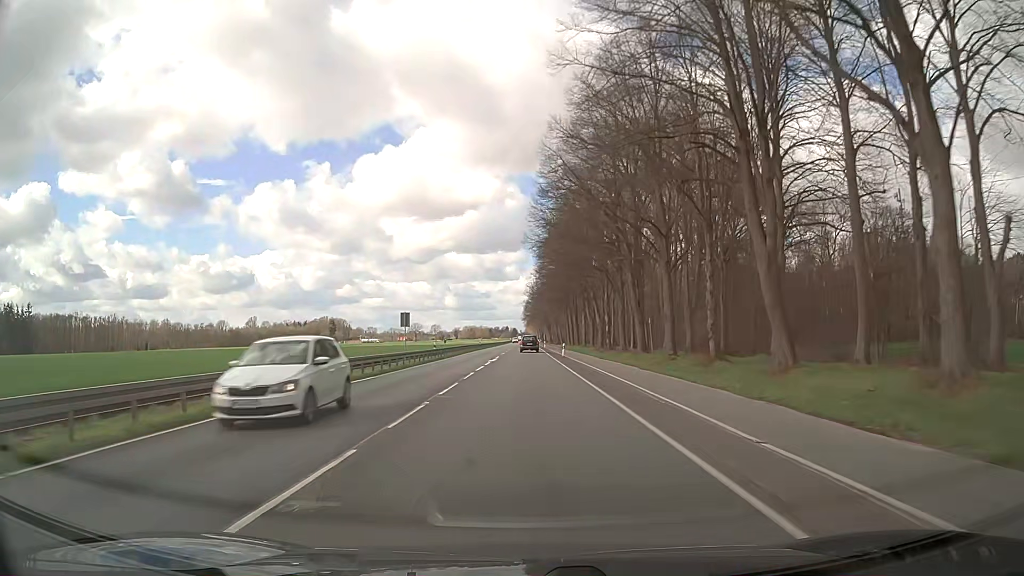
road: primary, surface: asphalt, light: Day
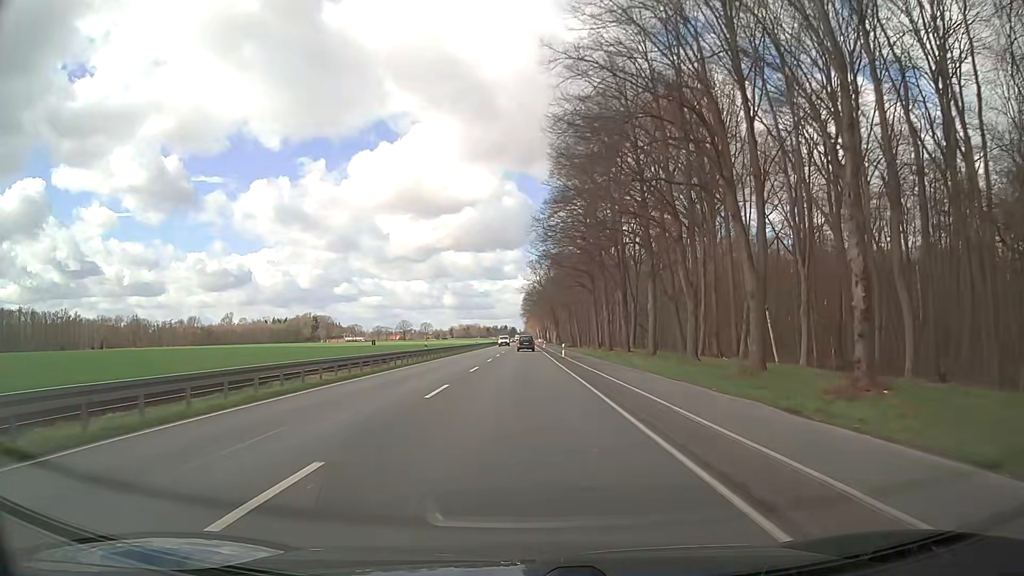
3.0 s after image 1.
(0.0, +55.6) m; 0°
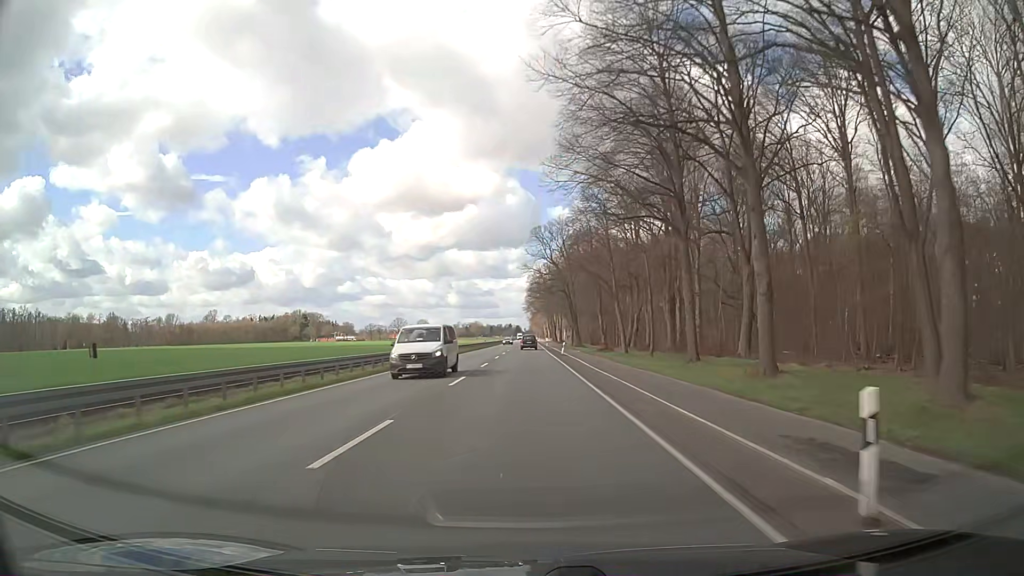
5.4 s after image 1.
(-0.1, +44.5) m; -1°
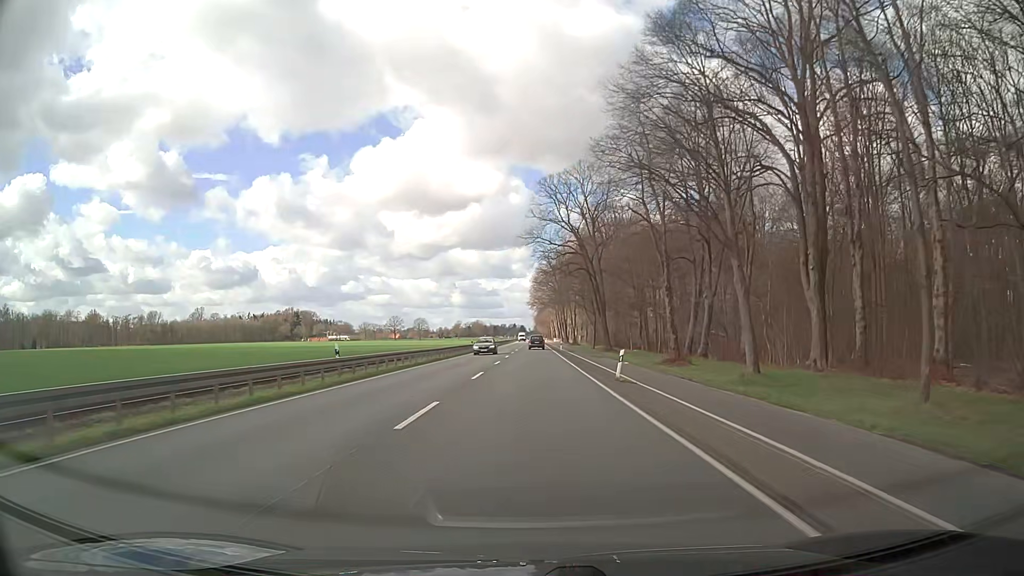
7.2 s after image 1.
(-0.1, +33.4) m; 0°
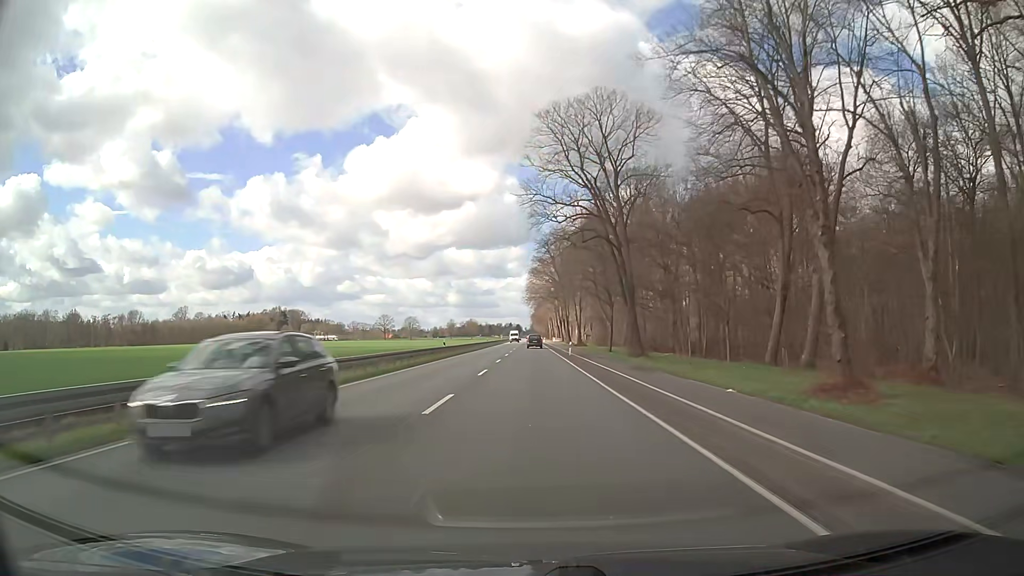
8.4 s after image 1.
(0.0, +22.3) m; 0°
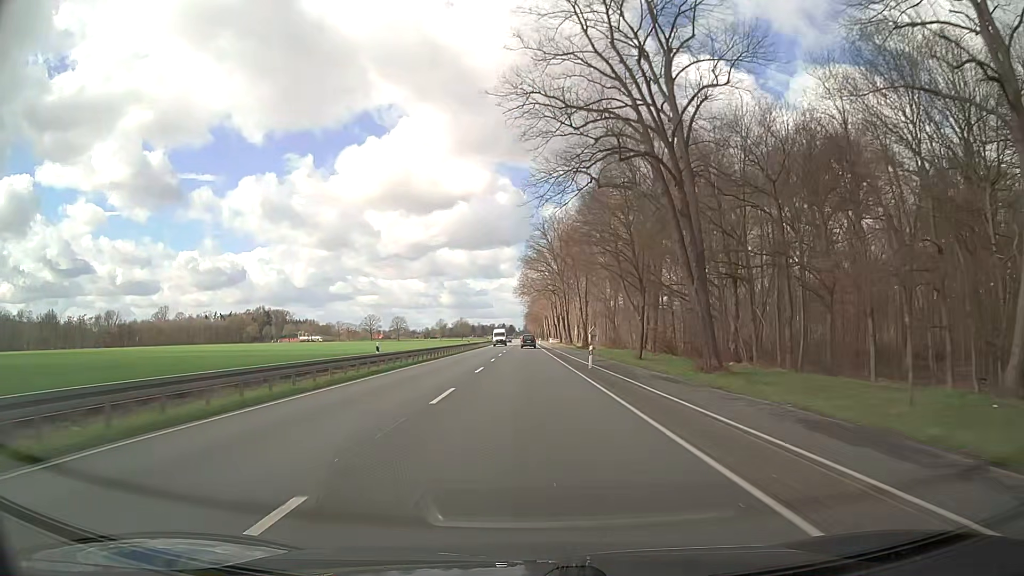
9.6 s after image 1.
(+0.1, +22.3) m; +1°
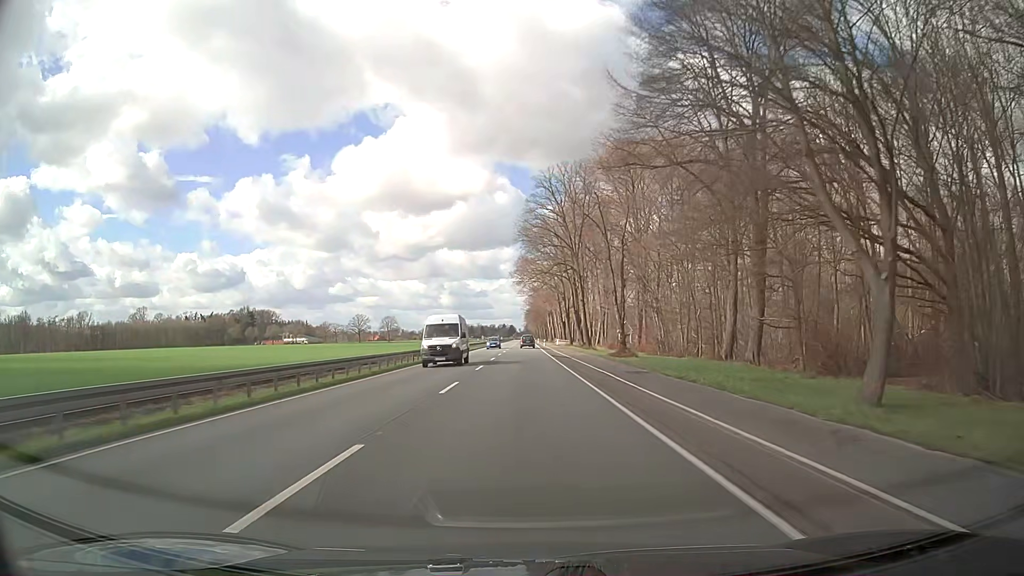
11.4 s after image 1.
(0.0, +33.5) m; 0°
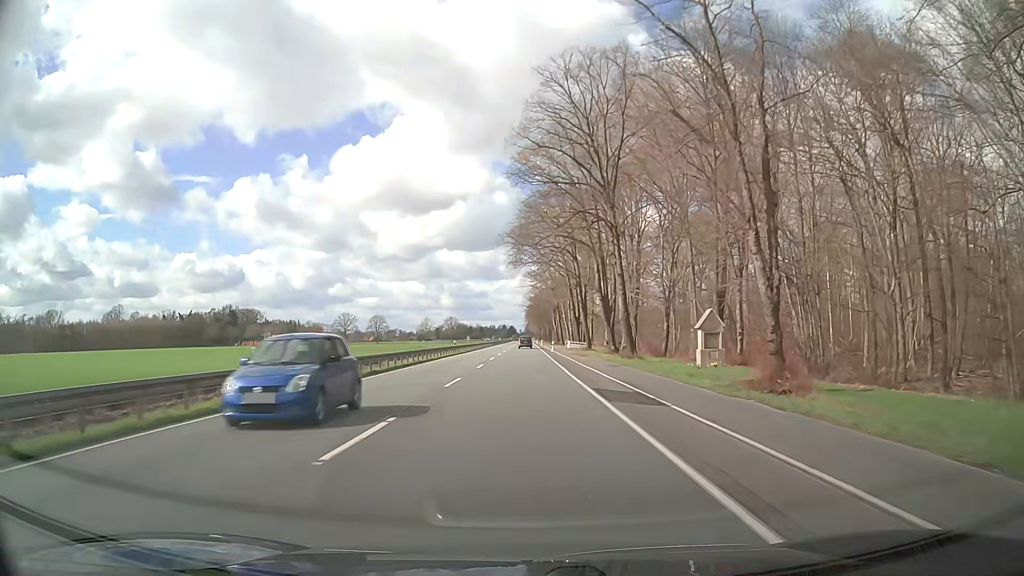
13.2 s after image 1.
(+0.1, +33.5) m; 0°
(0, +10) (0, +20) (0, +30) (0, +40) (0, +50) (-1, +60) (-1, +70) (-1, +80) (-1, +90) (-1, +100) m
